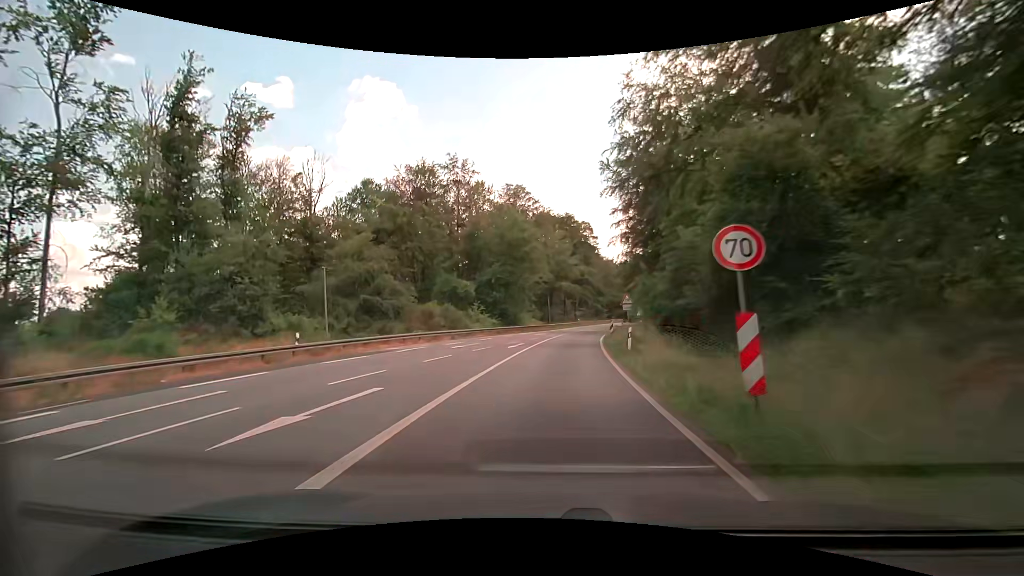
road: primary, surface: asphalt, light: Day
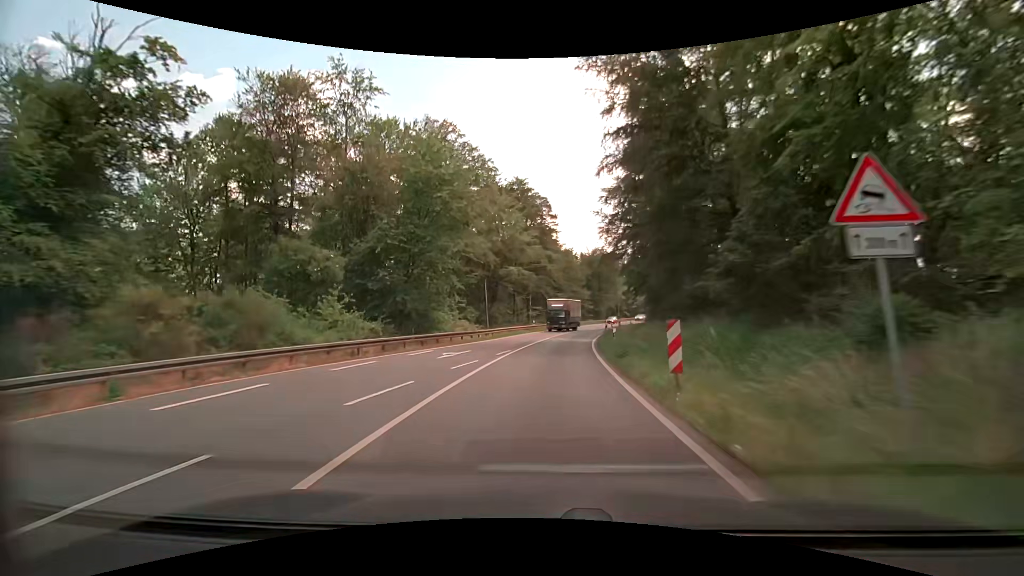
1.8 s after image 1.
(+1.4, +26.8) m; +6°
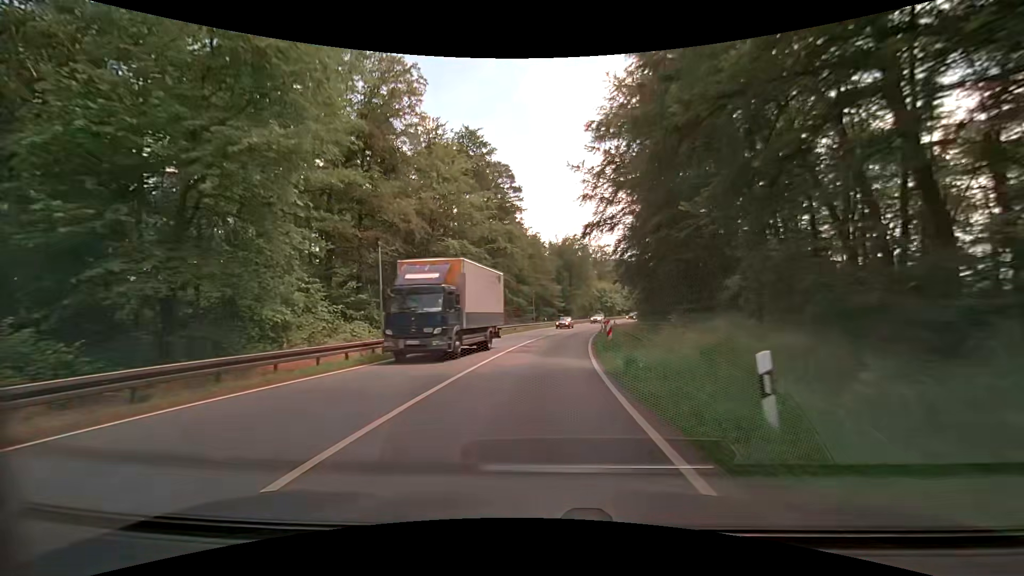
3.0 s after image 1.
(+0.7, +19.4) m; +4°
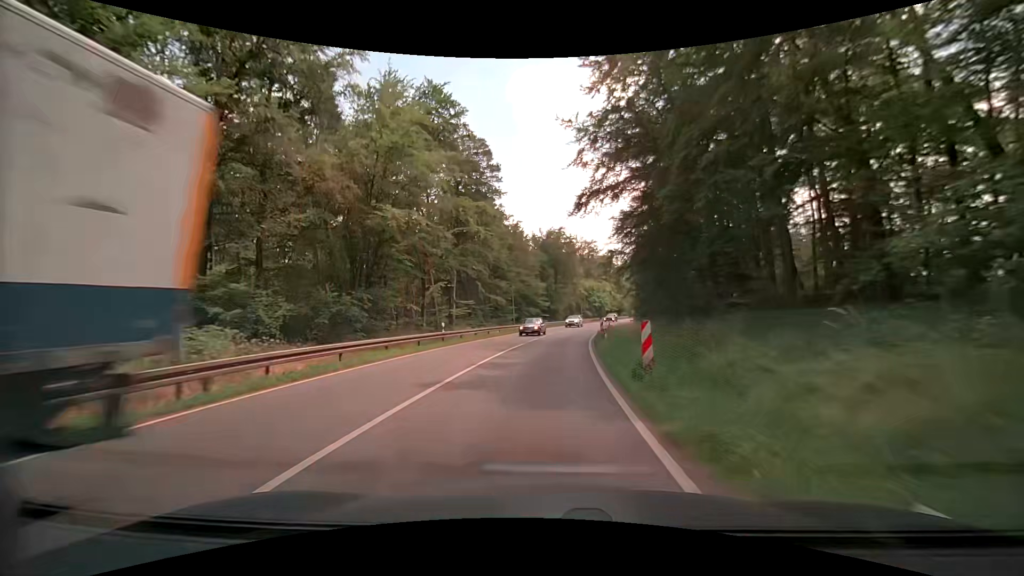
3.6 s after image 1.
(+0.2, +10.1) m; +2°
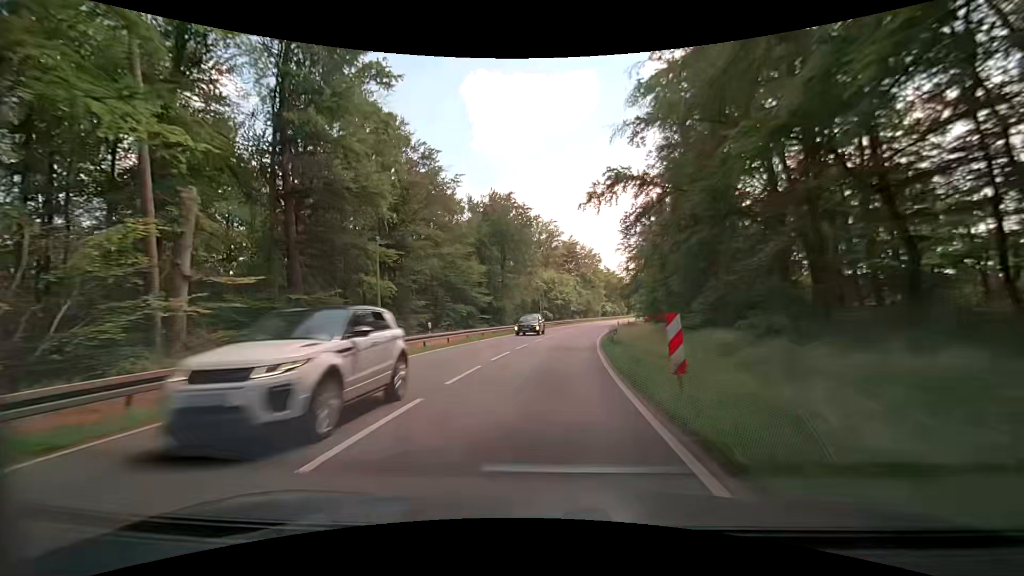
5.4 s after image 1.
(+1.6, +31.7) m; +6°
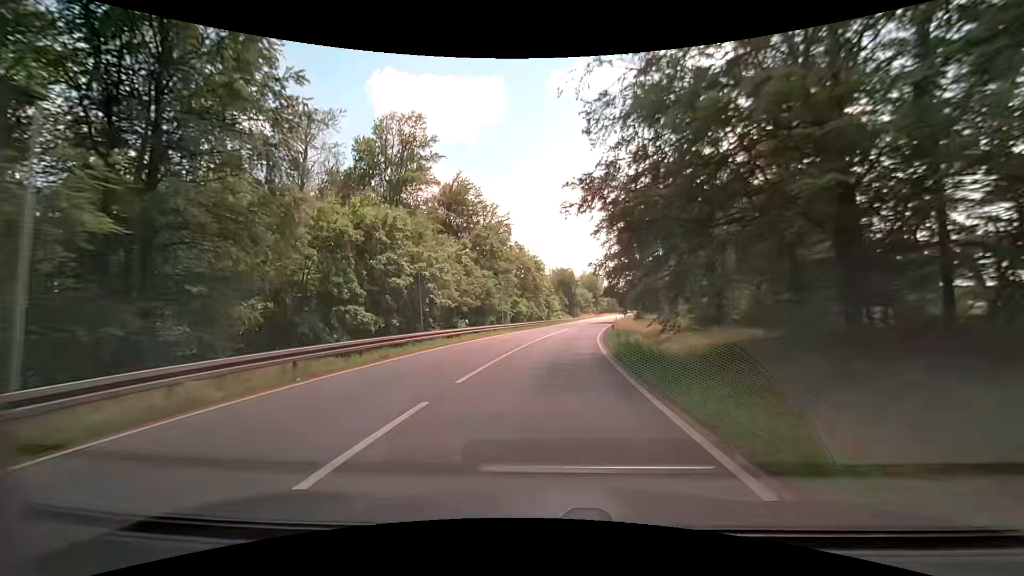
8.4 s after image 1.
(+4.9, +54.0) m; +11°
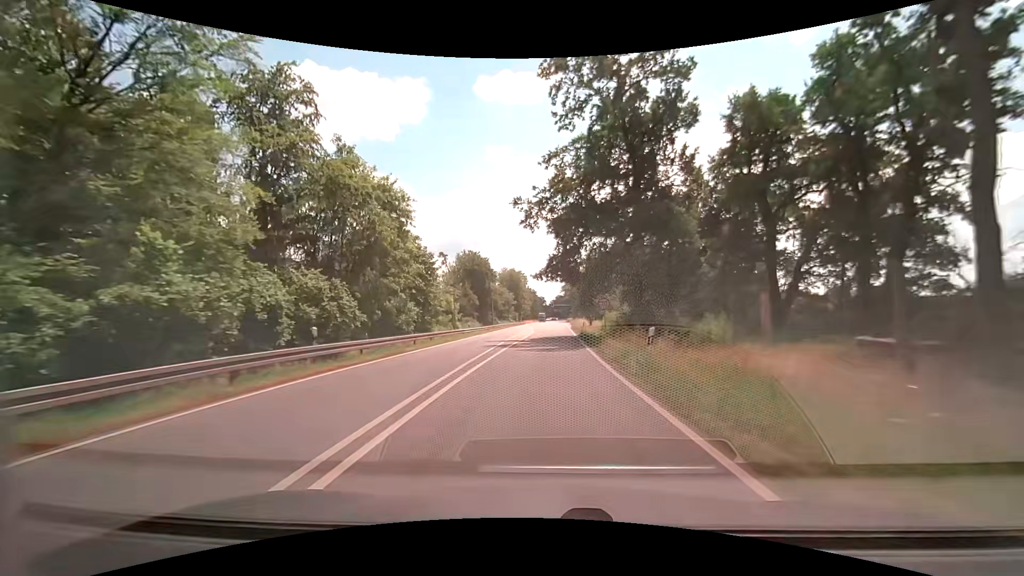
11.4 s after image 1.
(+4.5, +52.4) m; +9°
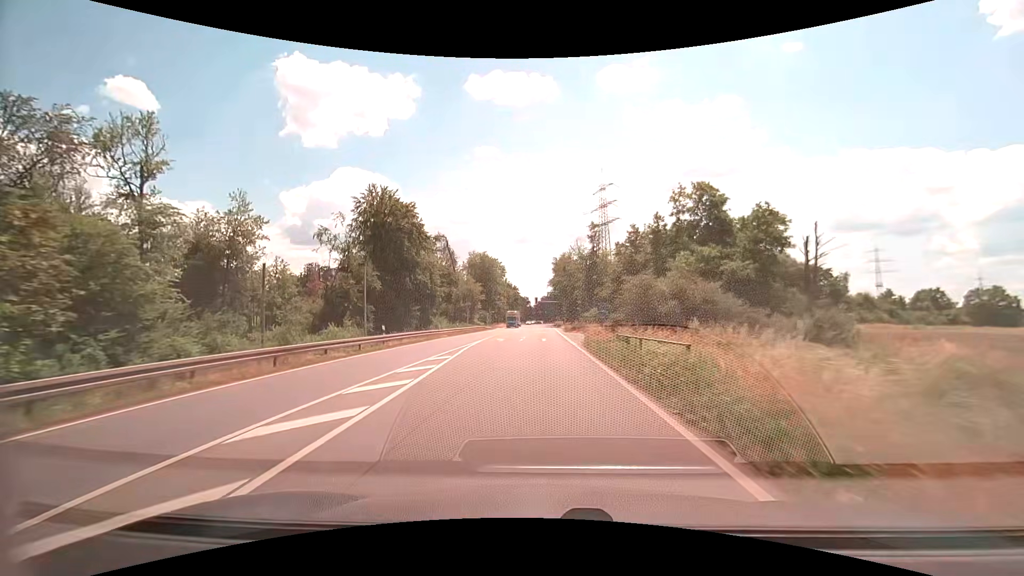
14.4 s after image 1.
(+1.5, +50.7) m; +2°
(0, +10) (0, +20) (0, +30) (0, +40) (0, +50) (0, +60) (0, +70) (+1, +80) (+1, +90) (+1, +100) m
